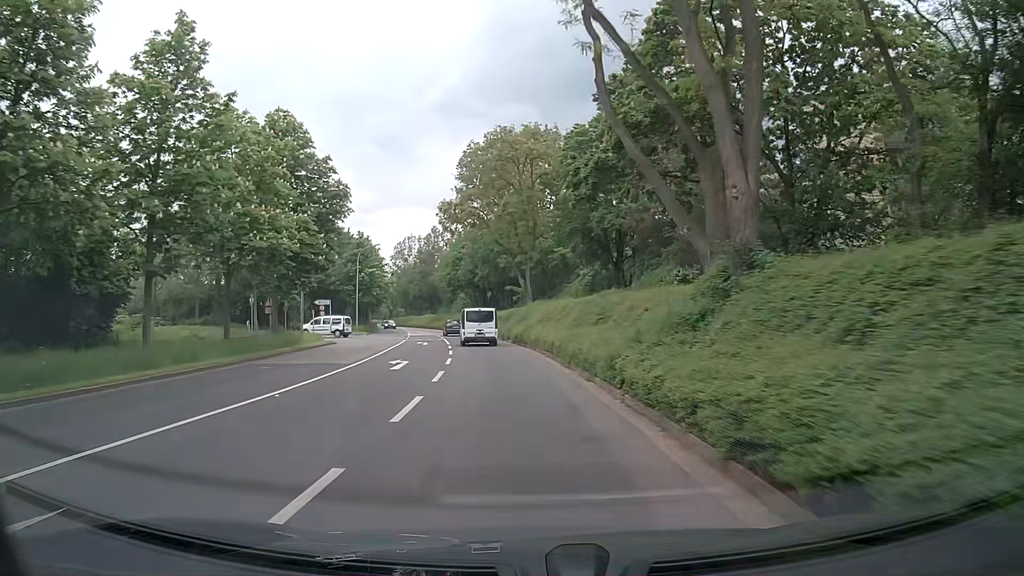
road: tertiary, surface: asphalt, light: Day
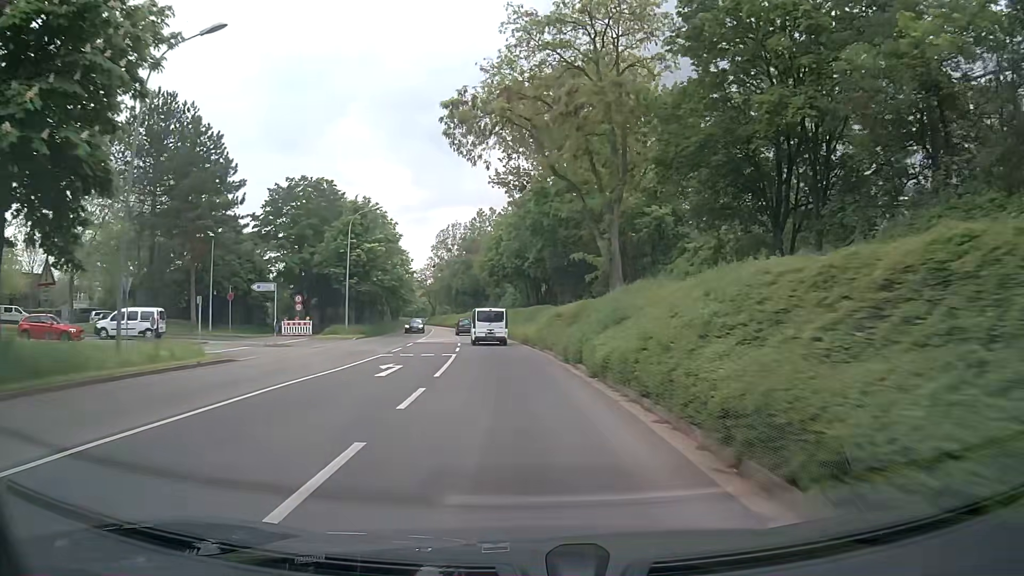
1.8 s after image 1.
(-0.8, +23.0) m; -3°
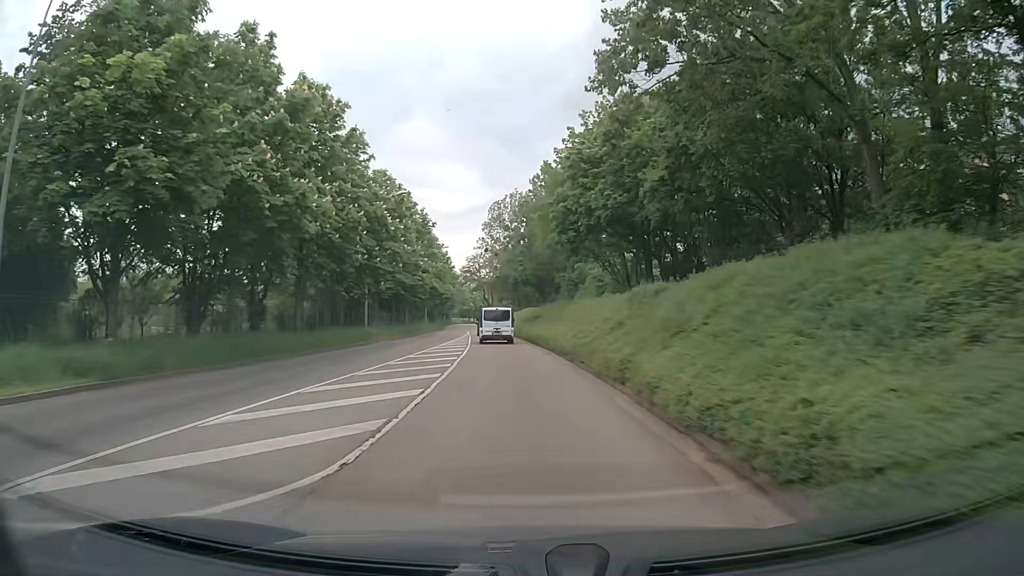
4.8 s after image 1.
(-2.4, +38.7) m; -6°
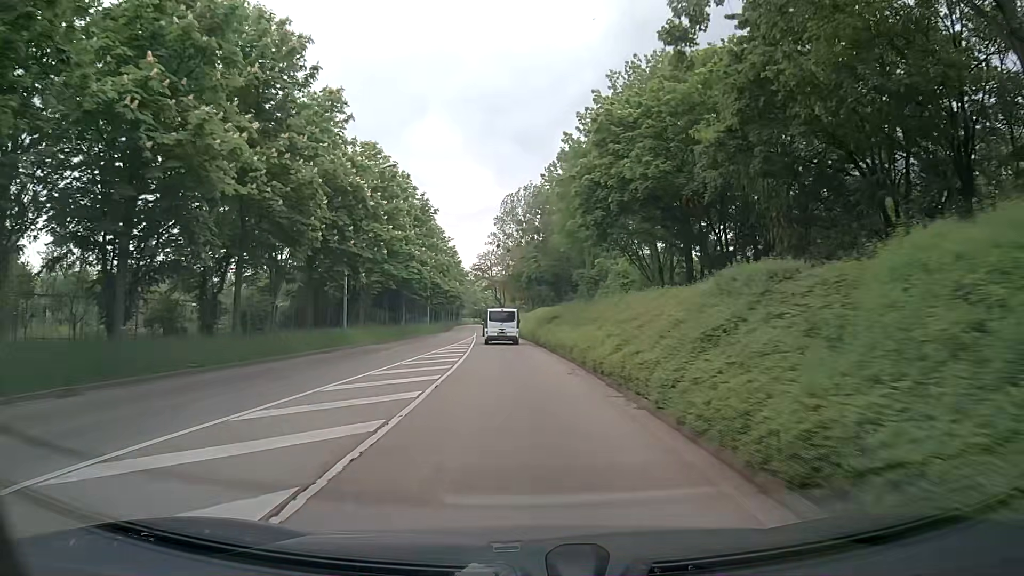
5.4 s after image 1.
(-0.1, +7.8) m; -1°
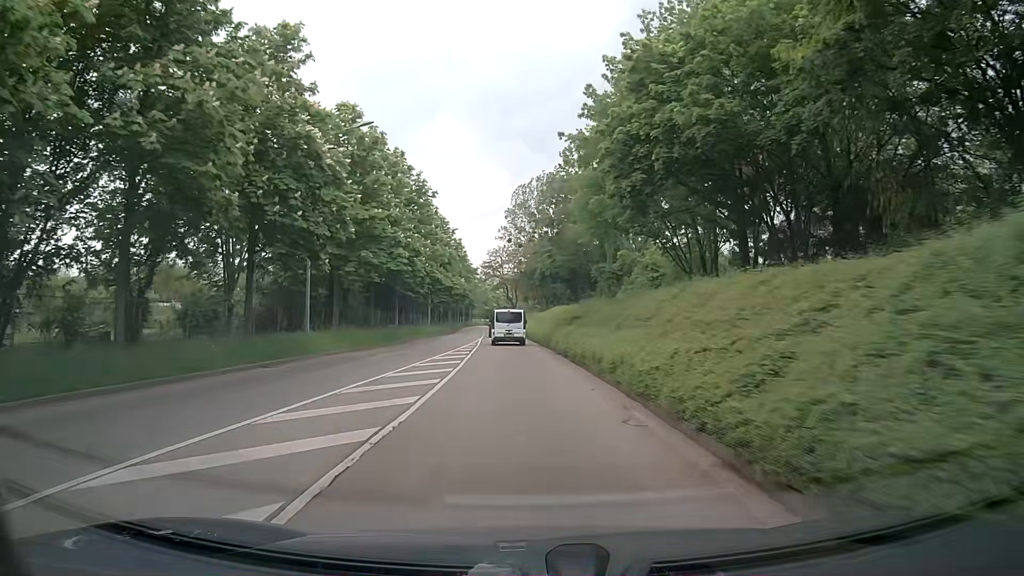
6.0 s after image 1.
(-0.1, +7.8) m; -2°
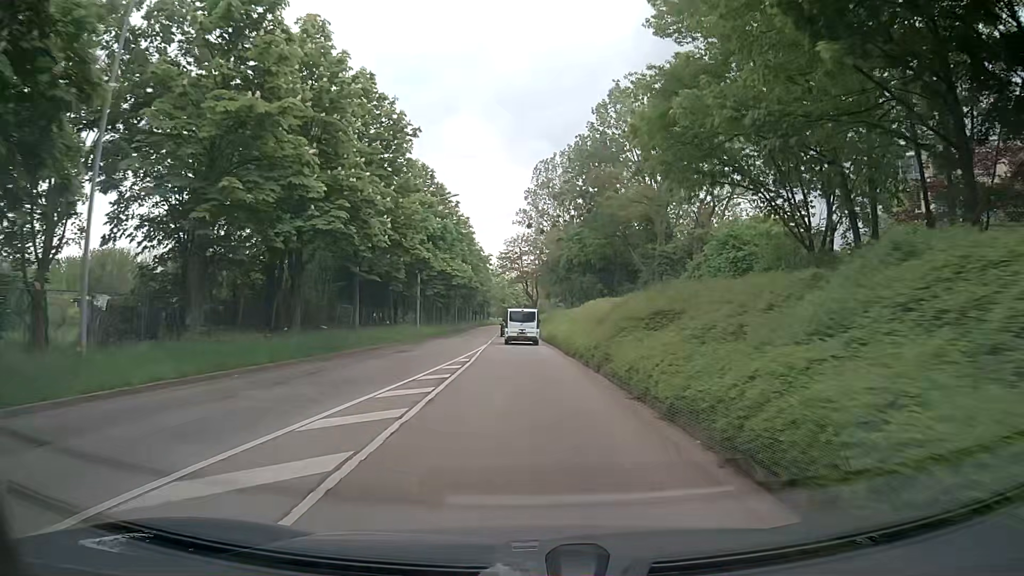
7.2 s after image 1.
(-0.2, +15.7) m; -2°
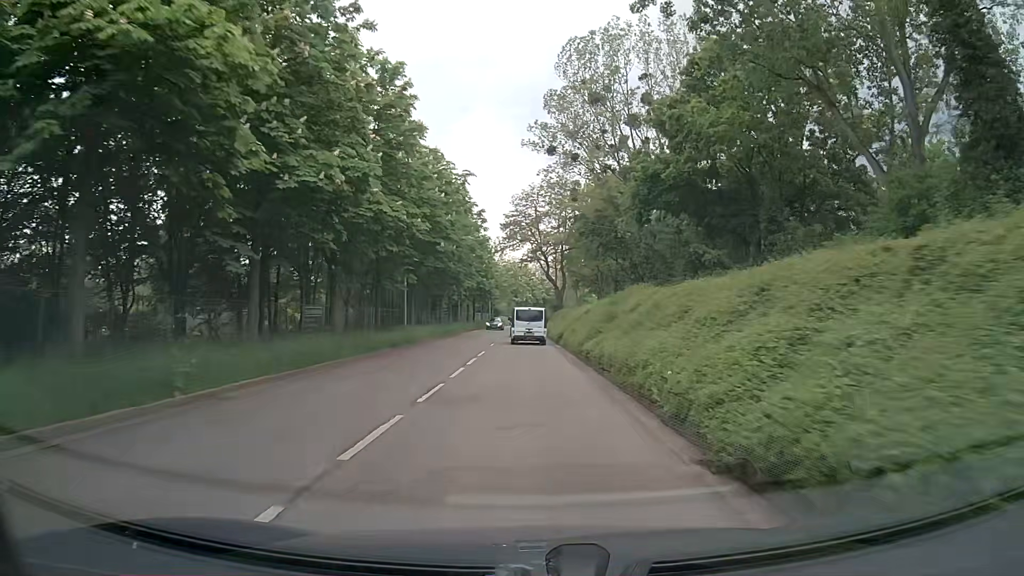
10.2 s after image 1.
(-0.4, +39.0) m; -1°
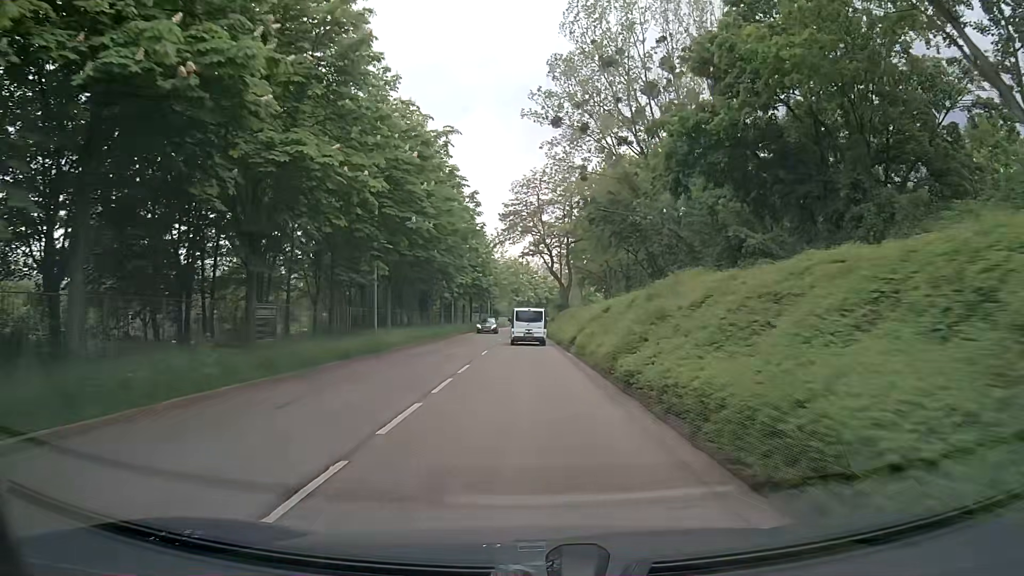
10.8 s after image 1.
(0.0, +7.5) m; -1°
(0, +10) (0, +20) (0, +30) (0, +40) (0, +50) (0, +60) (0, +70) (0, +80) (+1, +90) (+2, +100) m
